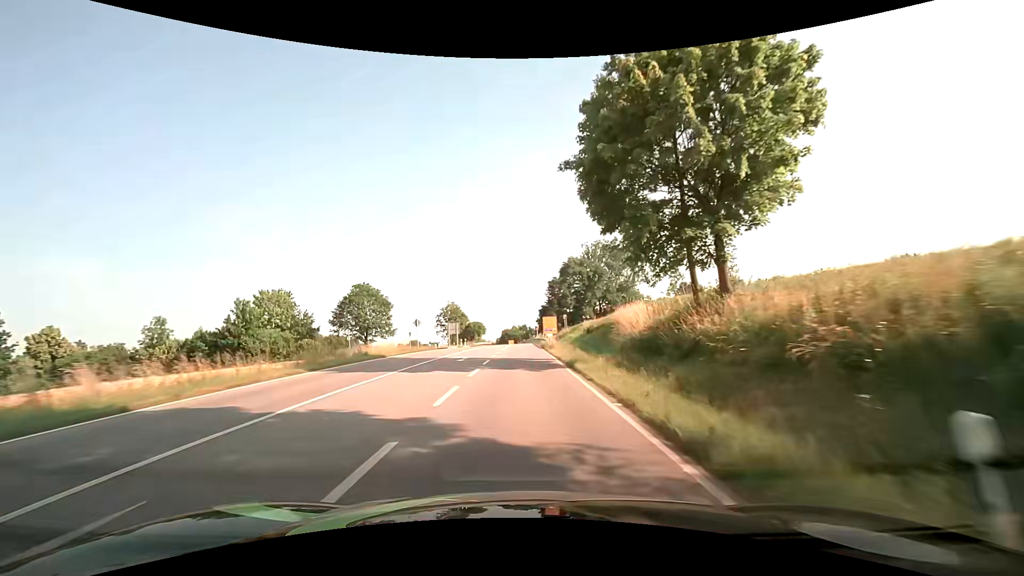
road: secondary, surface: asphalt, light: Day
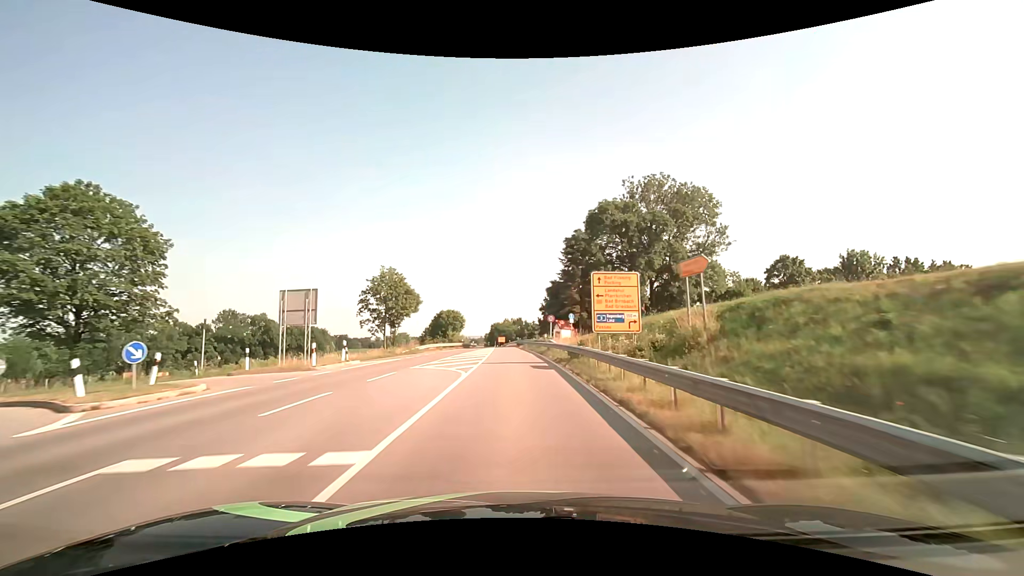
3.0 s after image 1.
(+0.5, +53.9) m; +1°
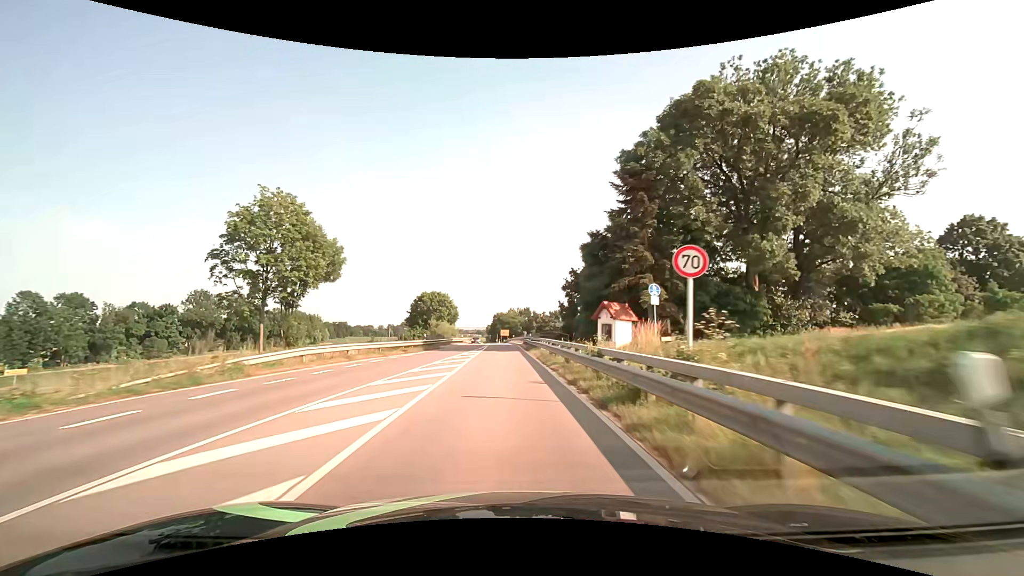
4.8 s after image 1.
(-0.1, +32.5) m; -1°
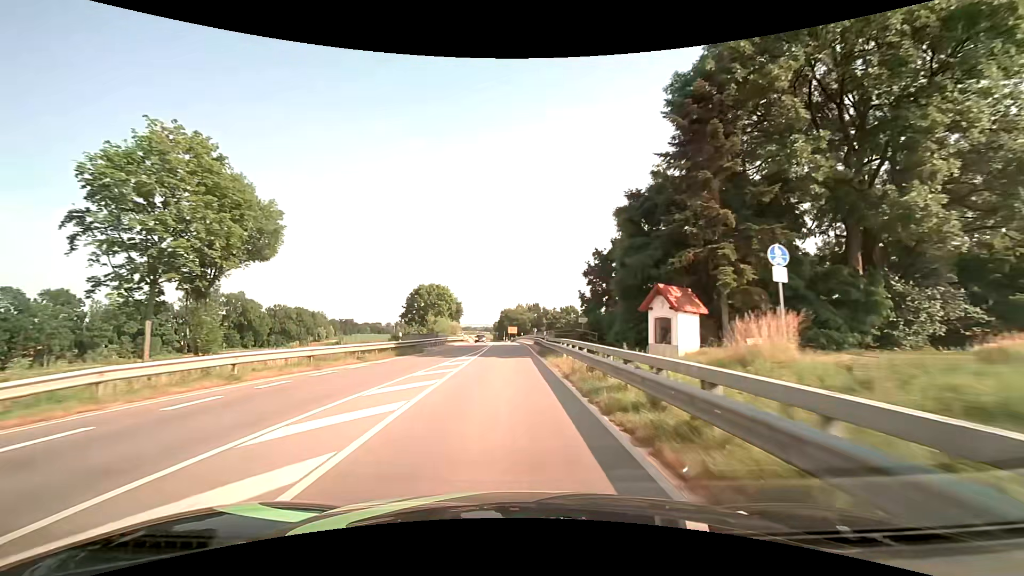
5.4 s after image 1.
(-0.1, +10.9) m; -1°
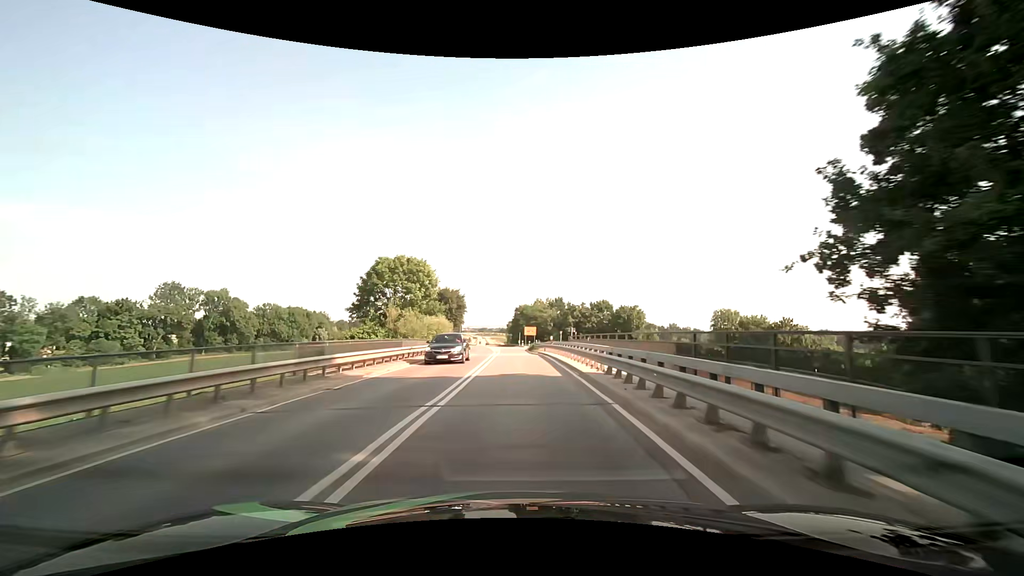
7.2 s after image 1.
(-0.6, +32.7) m; -2°
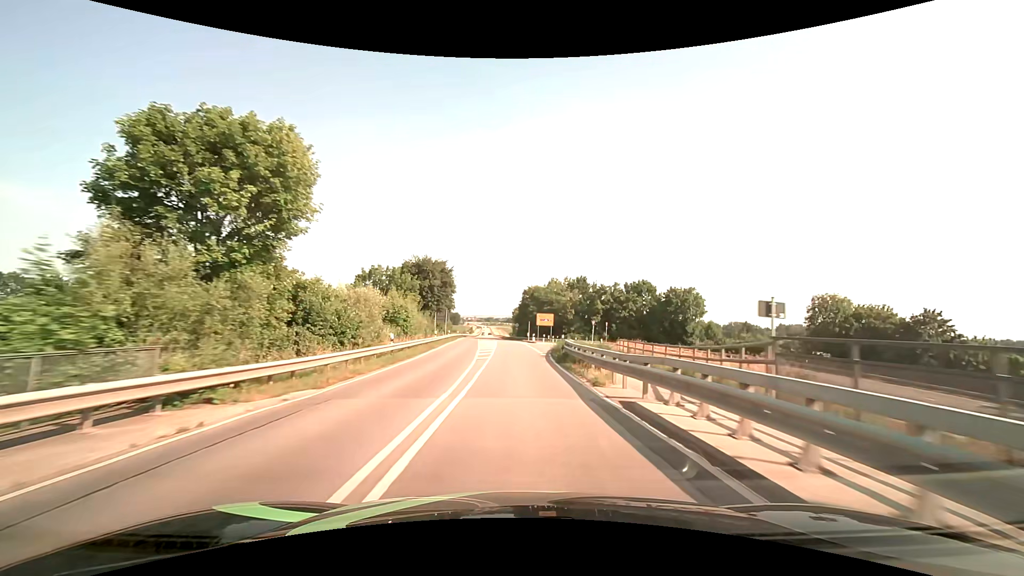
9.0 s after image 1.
(0.0, +32.7) m; 0°
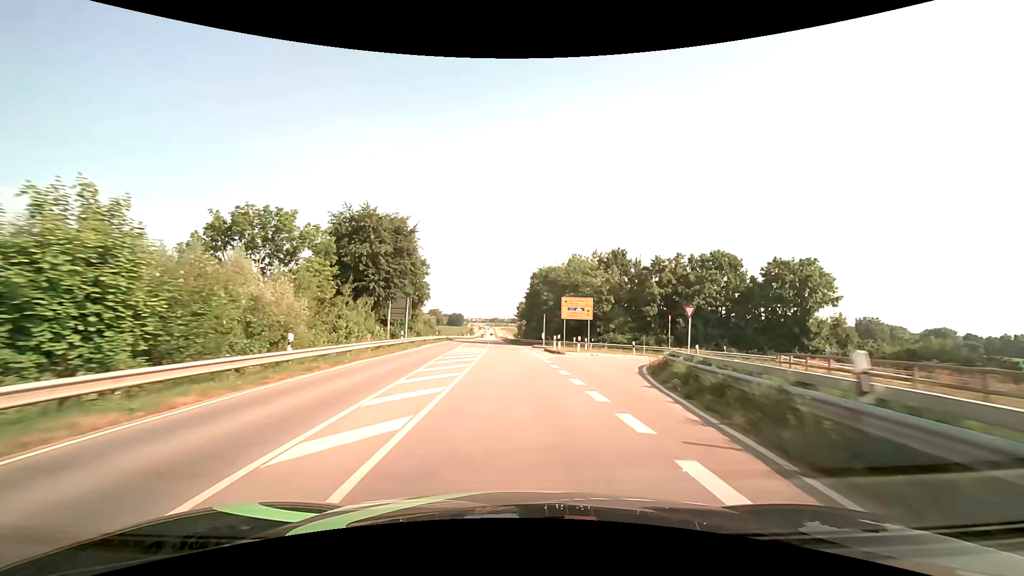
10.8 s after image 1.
(-0.1, +32.8) m; 0°
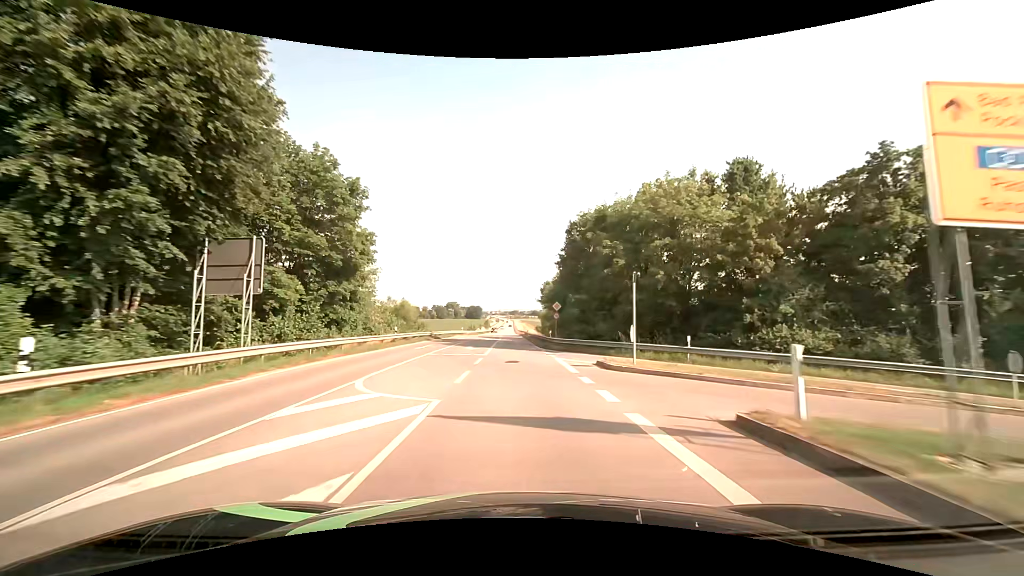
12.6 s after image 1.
(-0.8, +32.6) m; -3°
(0, +10) (0, +20) (0, +30) (0, +40) (-1, +50) (-1, +60) (-1, +70) (-1, +80) (-1, +90) (-2, +100) m
